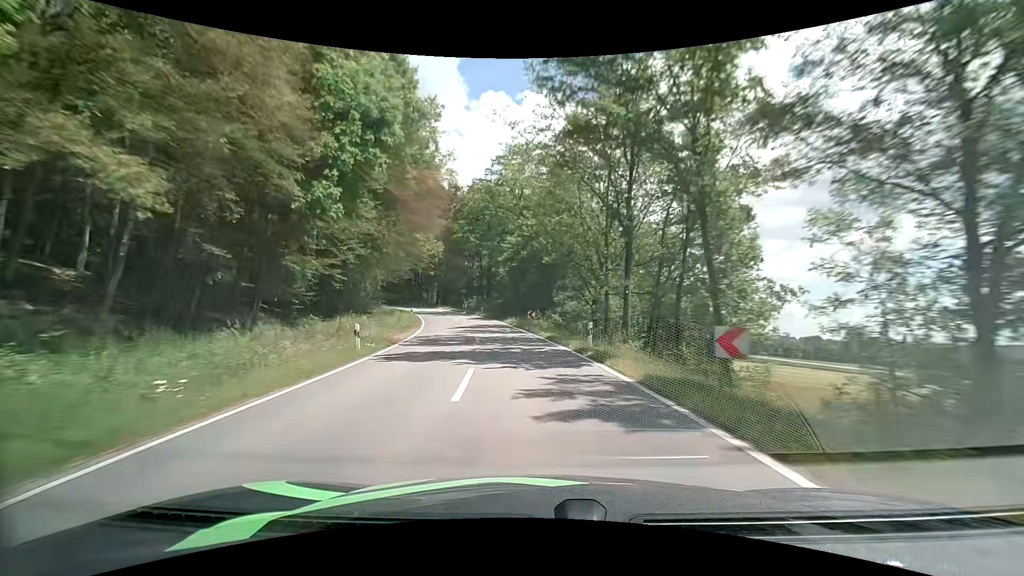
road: tertiary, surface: asphalt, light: Day
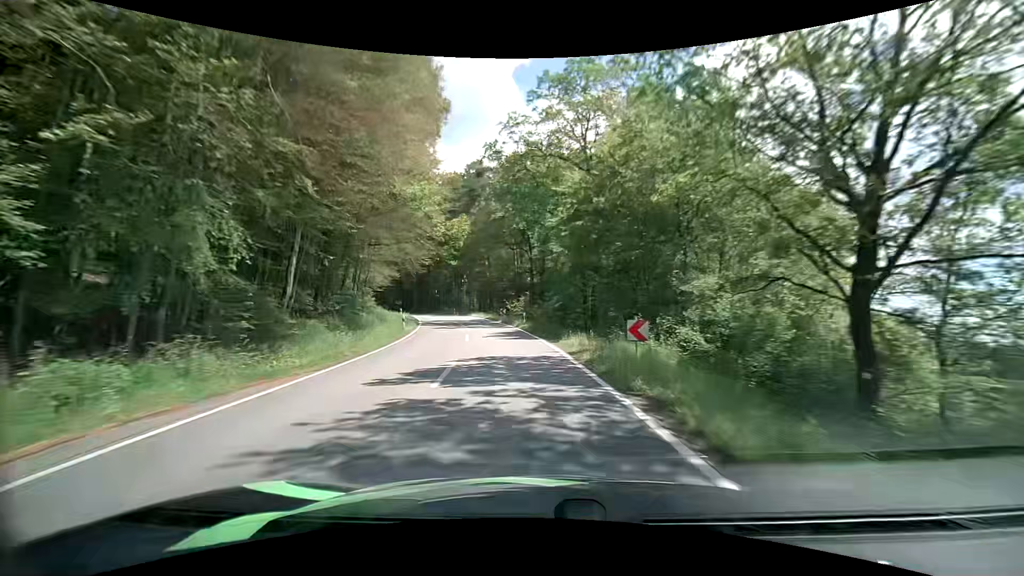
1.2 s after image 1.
(-1.4, +23.2) m; -7°
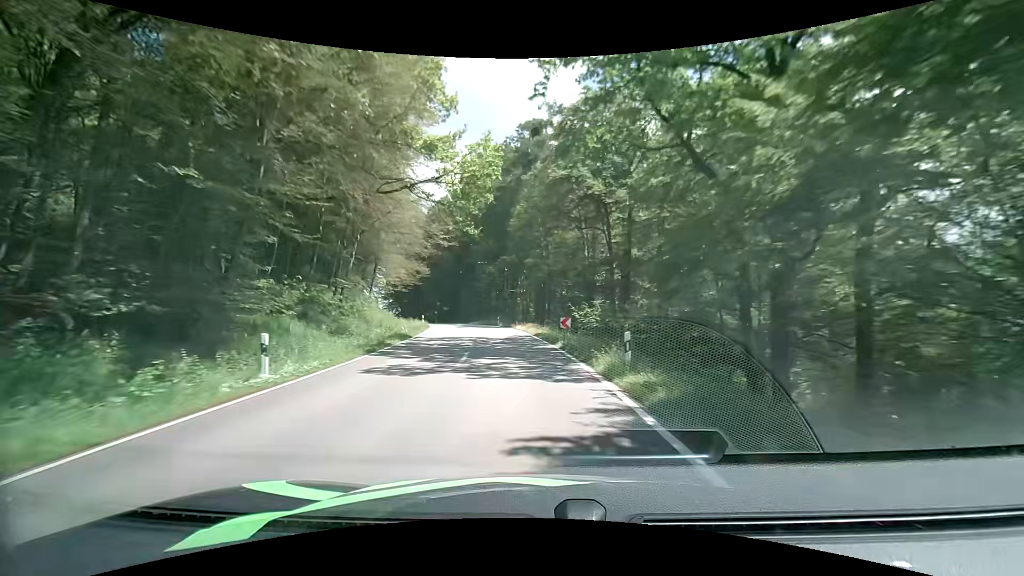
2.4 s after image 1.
(-1.3, +21.6) m; -8°
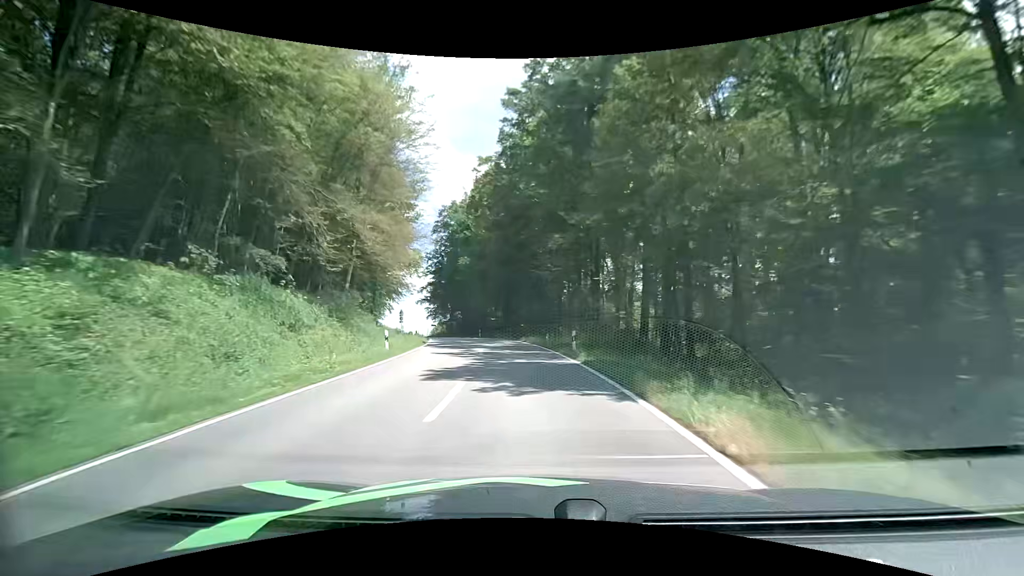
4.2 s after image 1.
(-2.2, +31.0) m; -8°
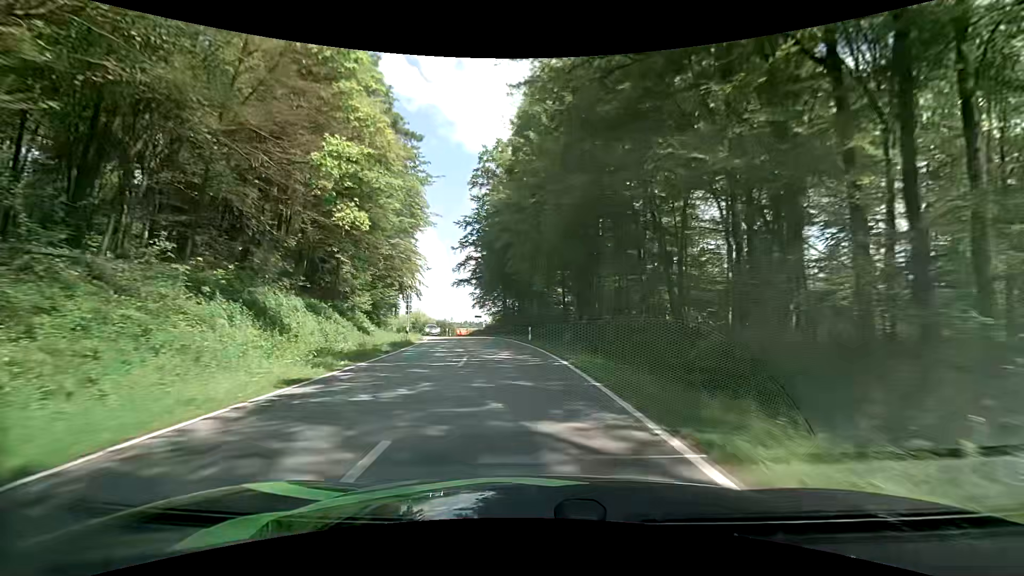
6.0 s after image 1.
(-1.6, +30.6) m; -7°
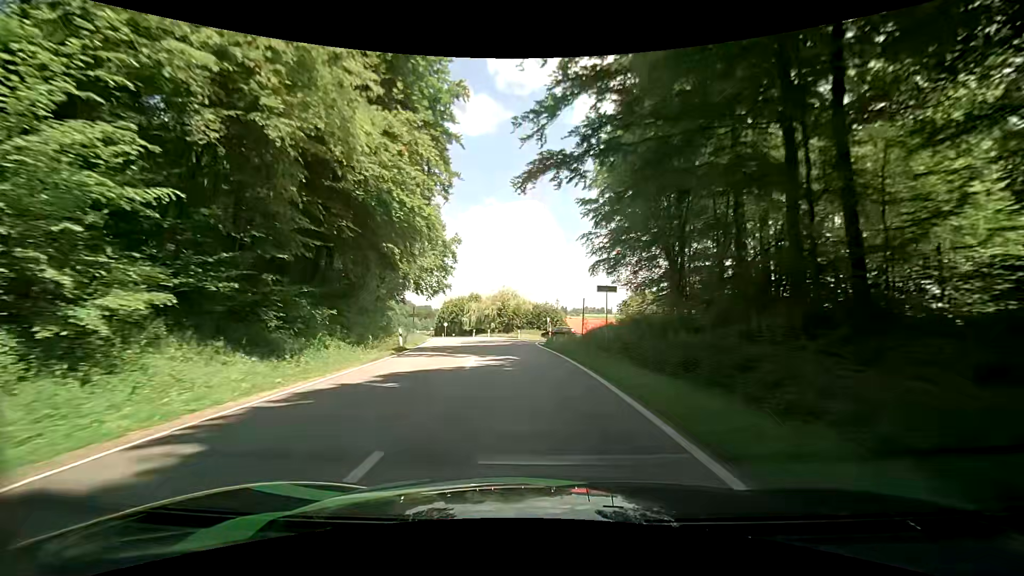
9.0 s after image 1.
(-6.2, +50.4) m; -14°
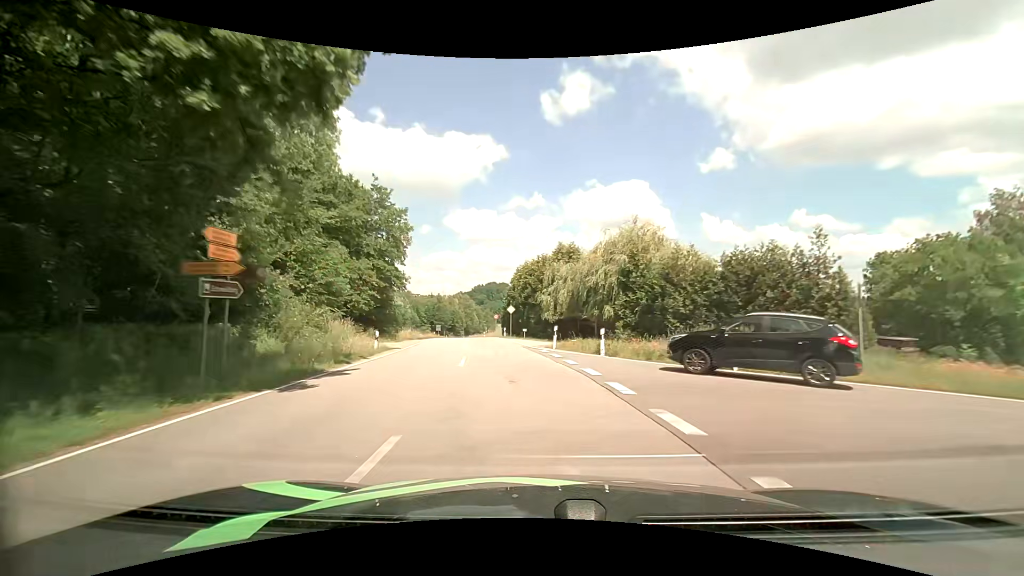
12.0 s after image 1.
(-4.1, +49.2) m; -11°
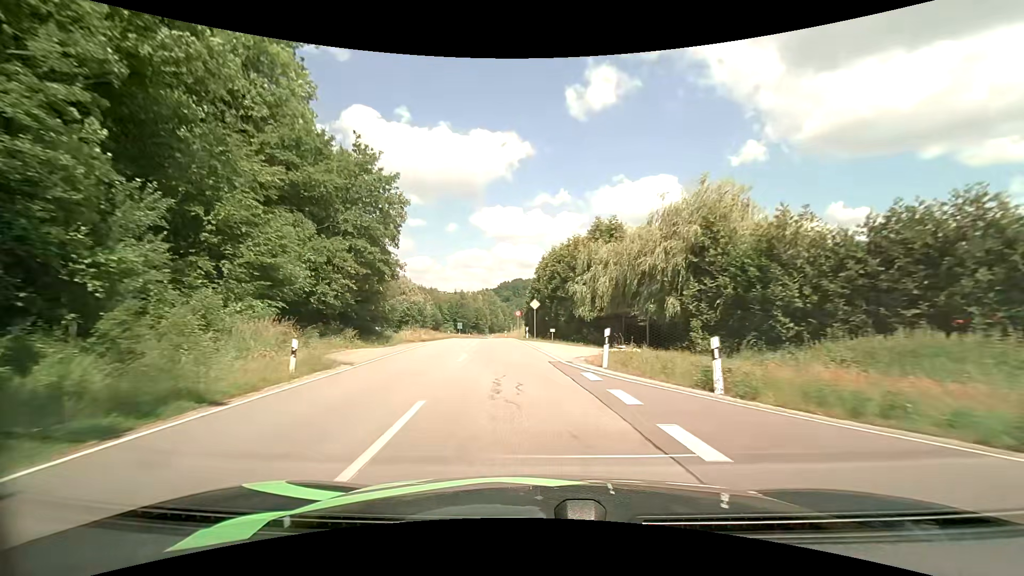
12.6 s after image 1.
(-0.3, +10.1) m; -3°
(0, +10) (-1, +20) (-2, +30) (-3, +40) (-4, +50) (-6, +60) (-7, +70) (-8, +80) (-10, +89) (-11, +99) m
